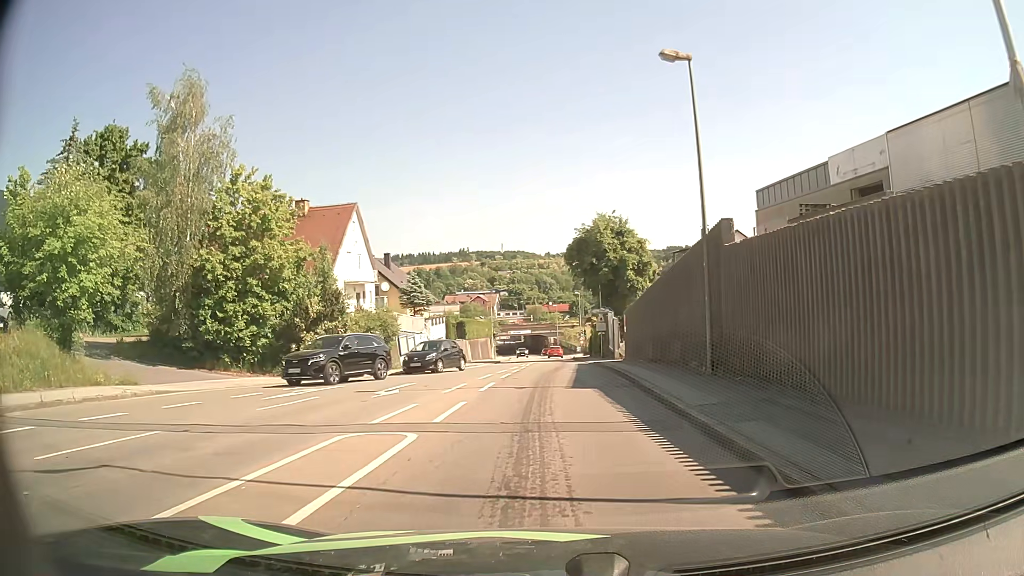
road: tertiary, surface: asphalt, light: Day
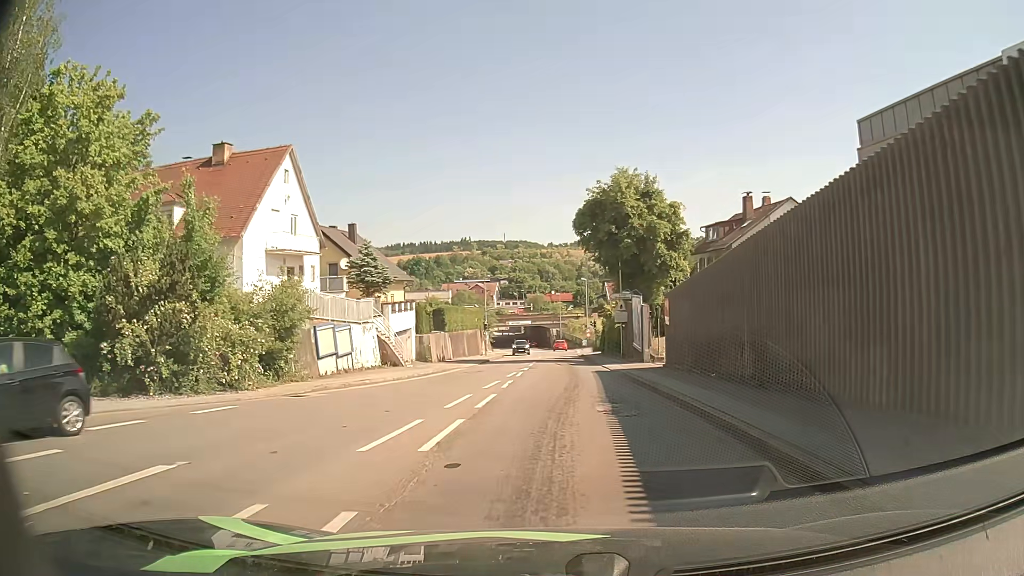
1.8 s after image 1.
(0.0, +13.9) m; 0°
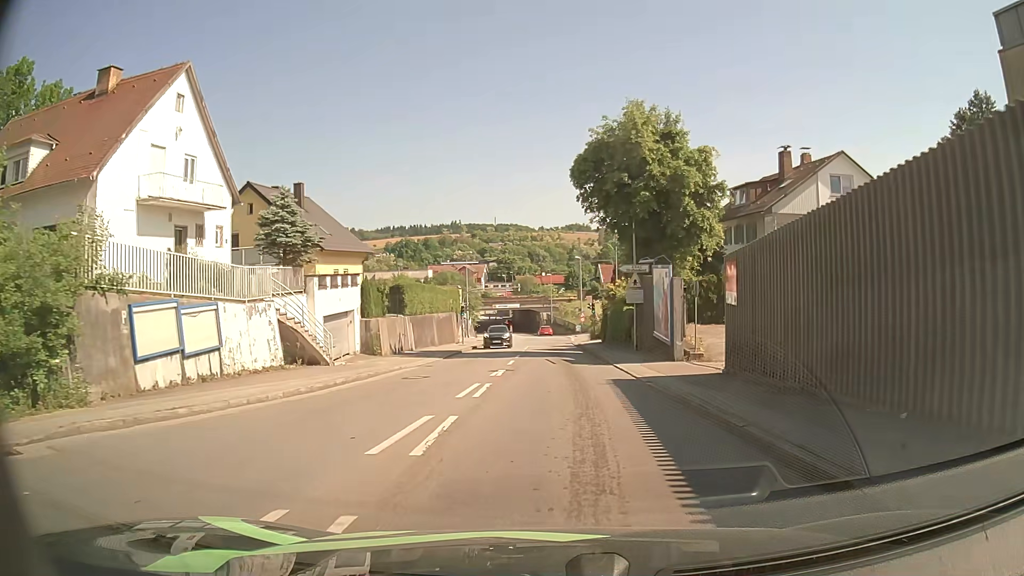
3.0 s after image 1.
(+0.2, +10.8) m; +1°
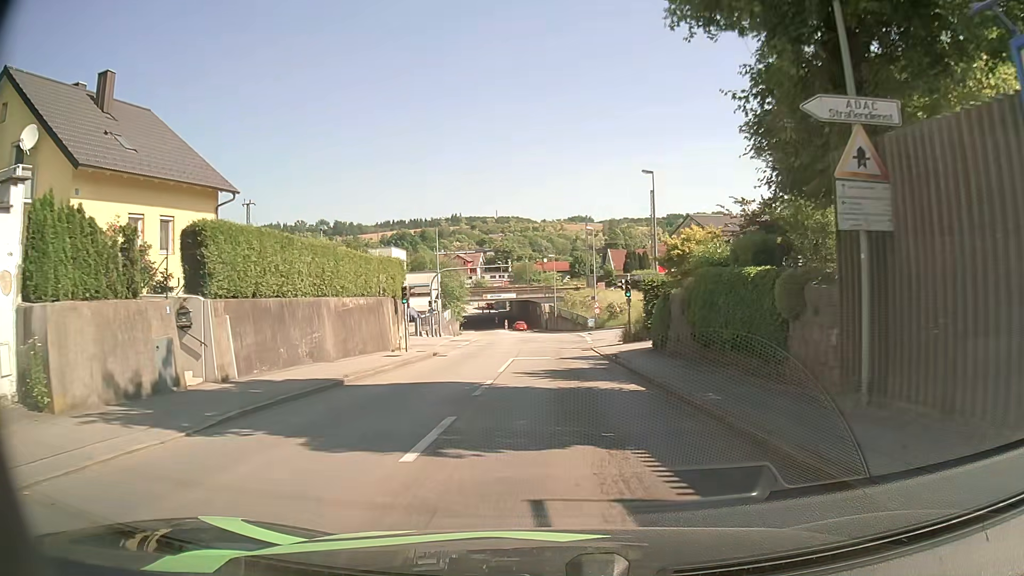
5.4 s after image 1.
(0.0, +23.0) m; 0°
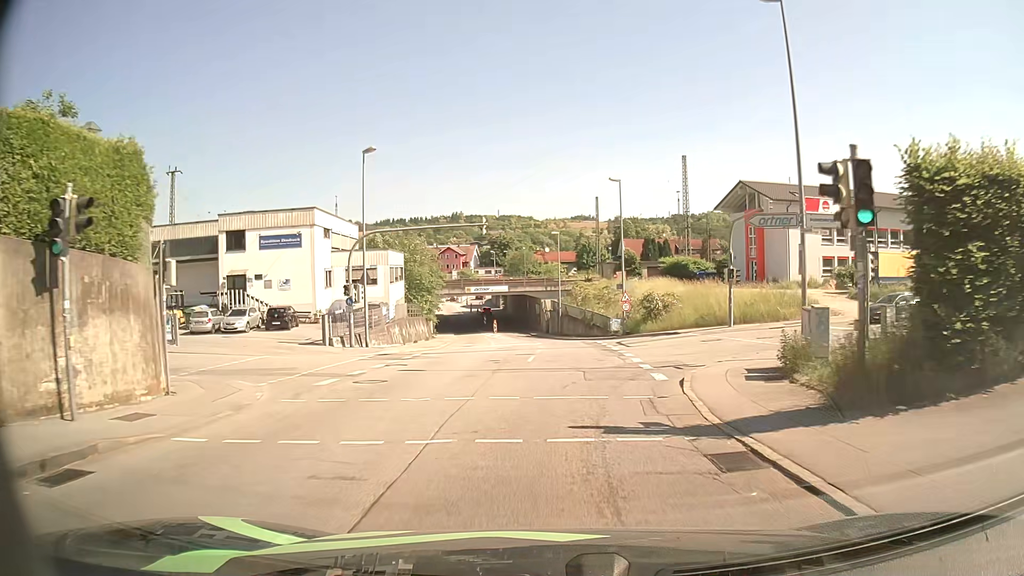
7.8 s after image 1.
(0.0, +24.6) m; 0°
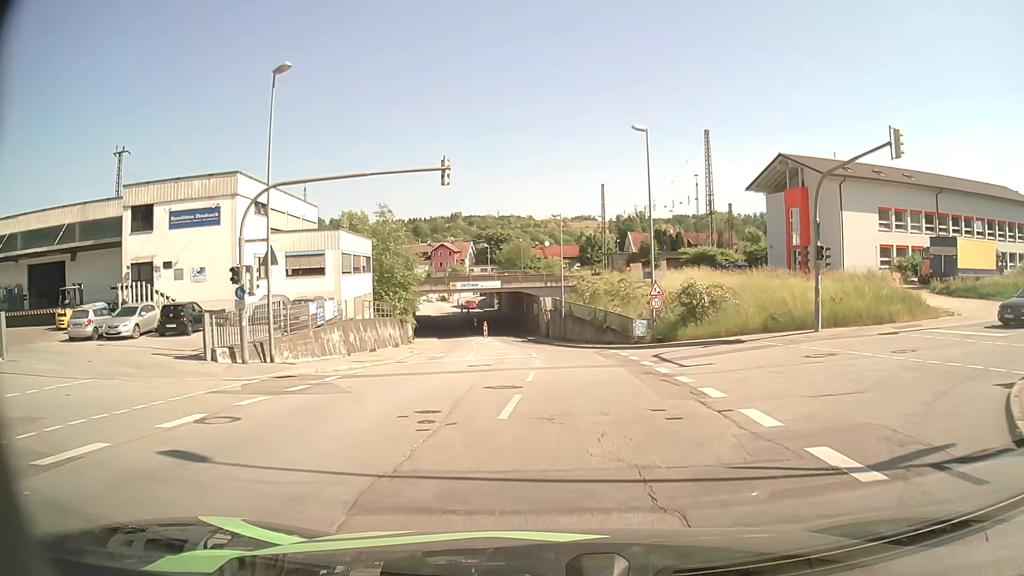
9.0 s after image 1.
(0.0, +12.5) m; -1°
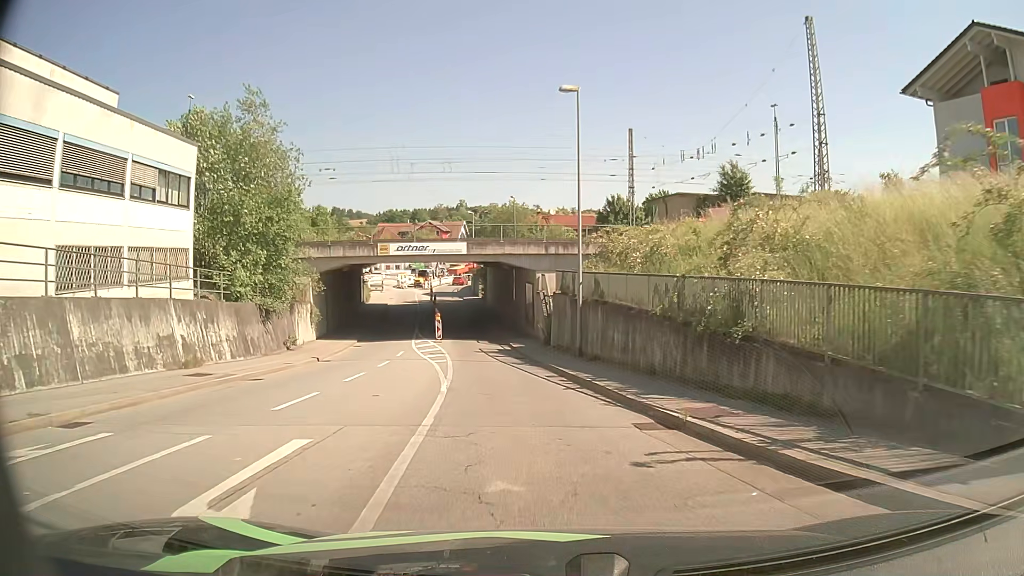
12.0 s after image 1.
(+0.6, +29.6) m; 0°
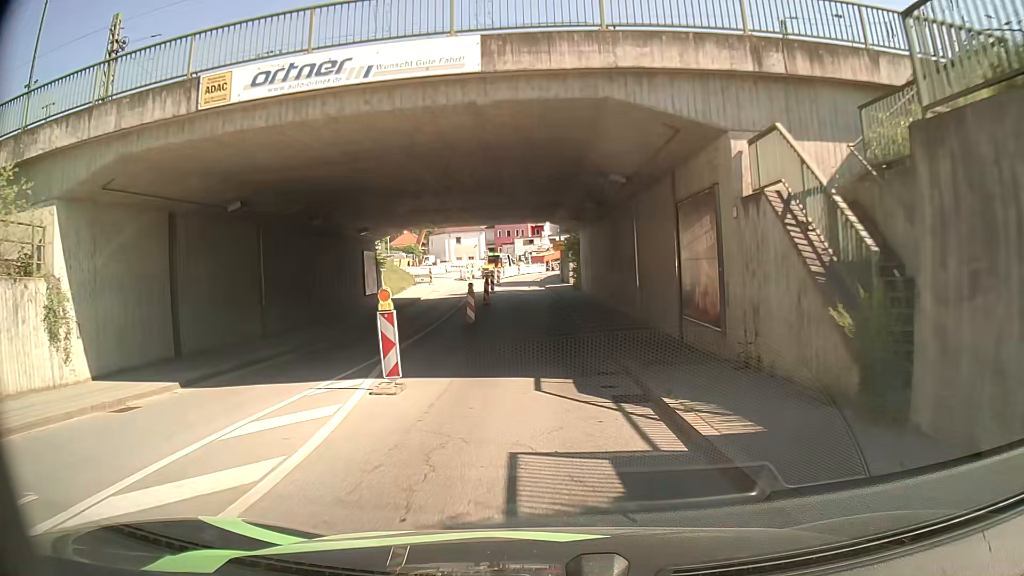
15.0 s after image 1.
(-1.9, +28.1) m; -8°
